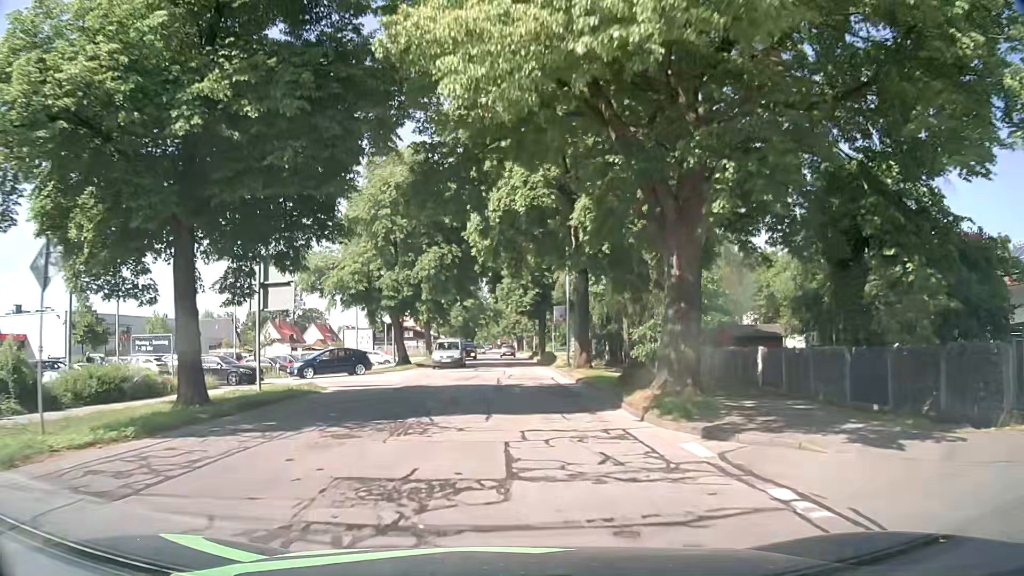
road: unclassified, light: Day
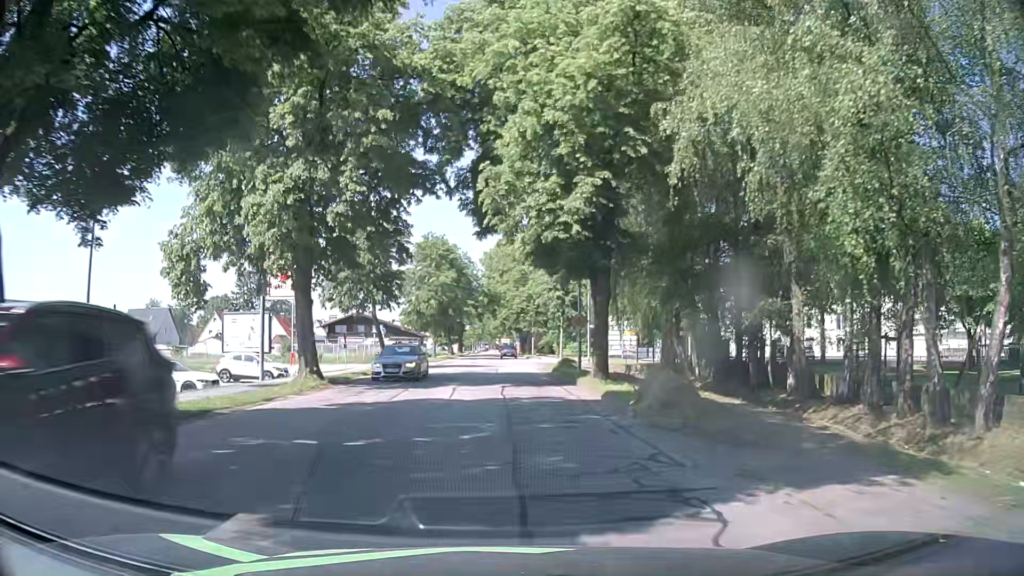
(-0.3, +36.8) m; 0°
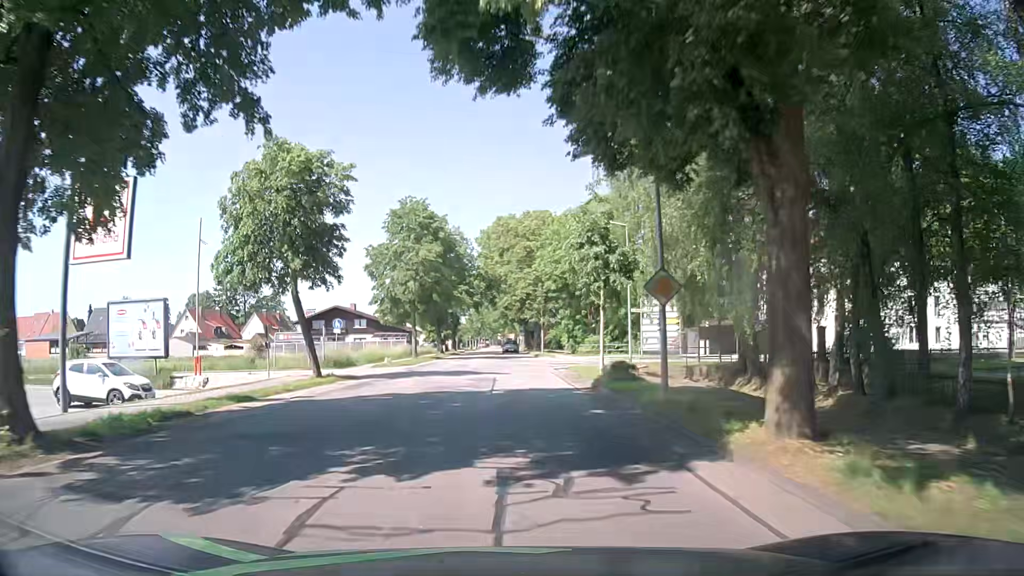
(-0.2, +15.5) m; -2°
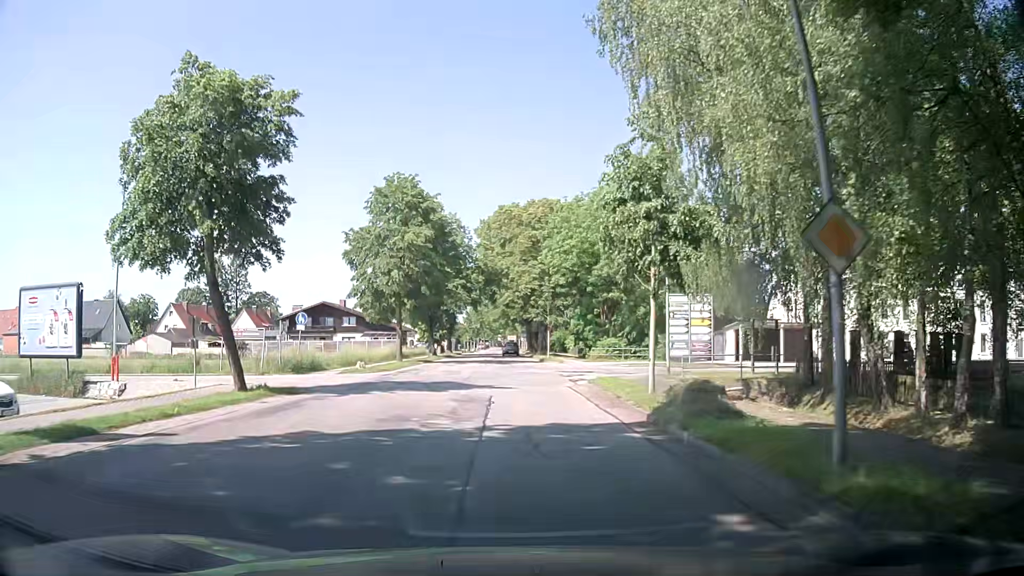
(0.0, +7.6) m; 0°
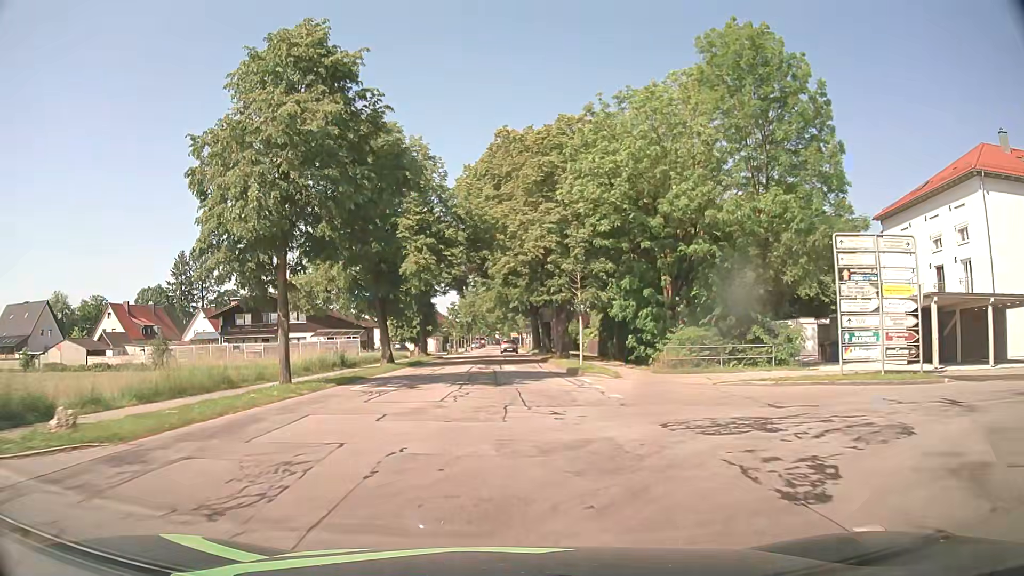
(+0.1, +22.7) m; +1°
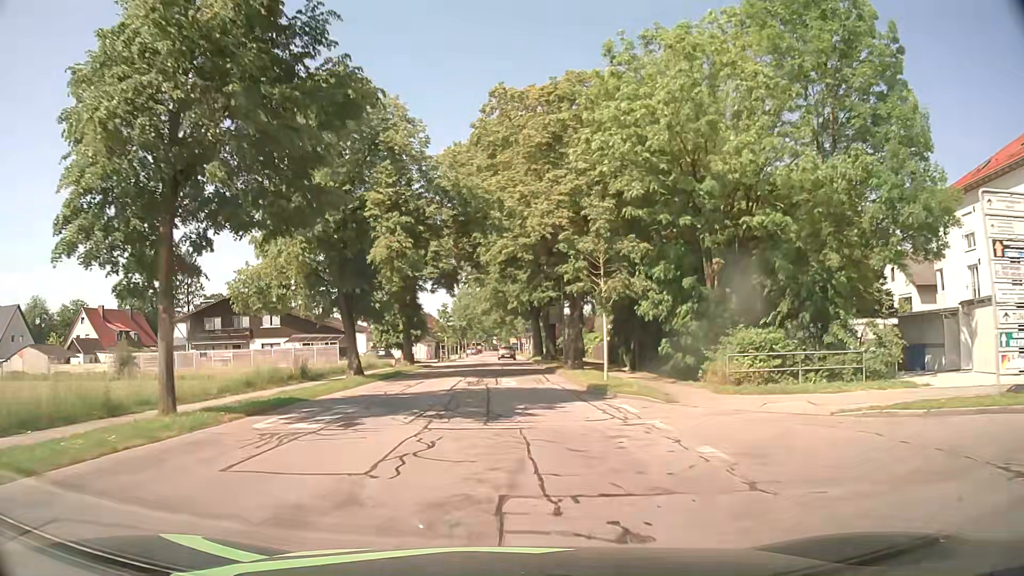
(-0.1, +7.7) m; 0°
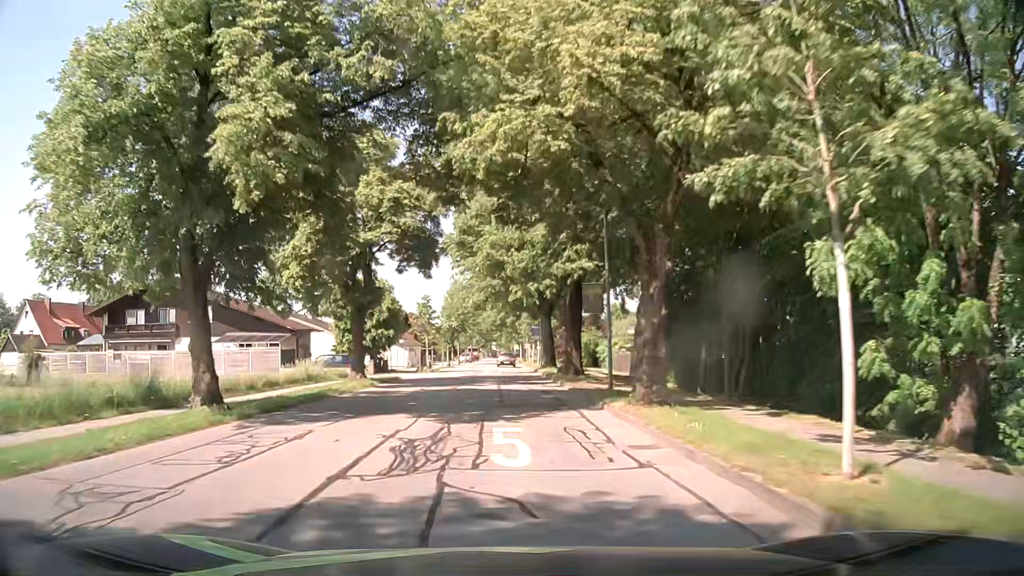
(-0.1, +15.4) m; -1°
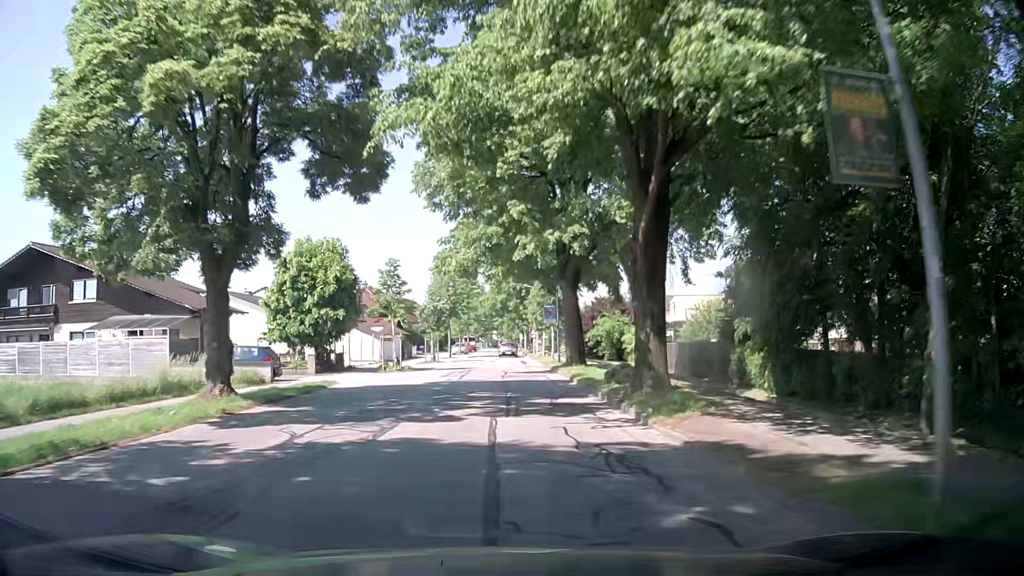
(0.0, +15.5) m; +1°
(0, +10) (0, +20) (0, +30) (-1, +40) (-1, +50) (-1, +60) (-1, +70) (-1, +80) (-1, +90) (-2, +100) m
